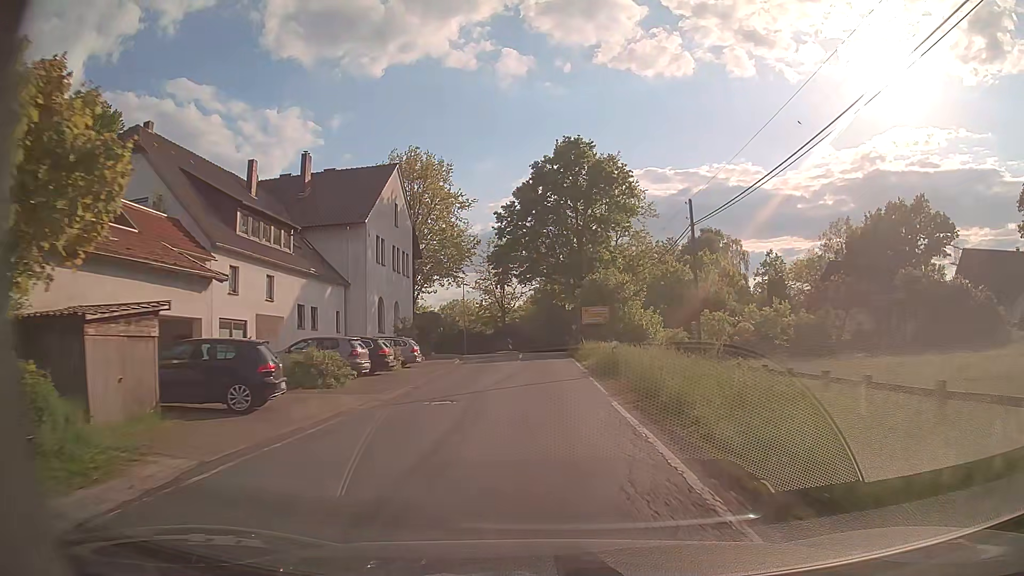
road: tertiary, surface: asphalt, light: Day
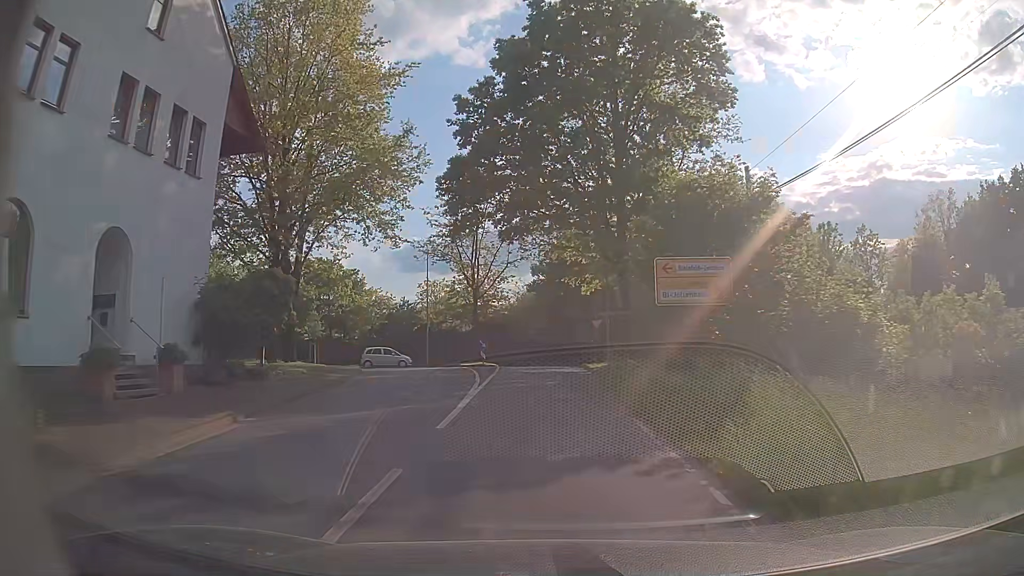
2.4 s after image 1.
(-0.2, +30.1) m; 0°
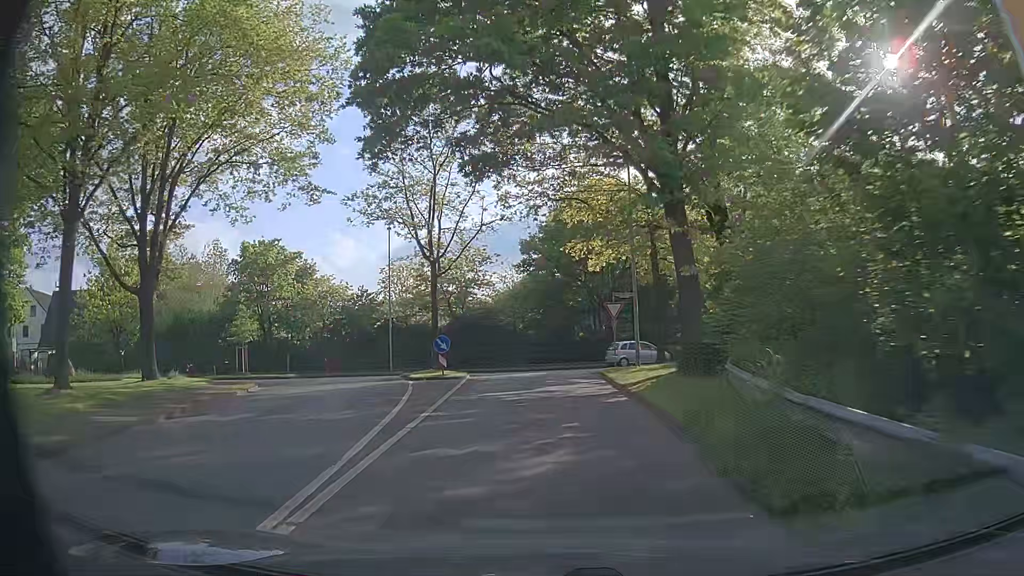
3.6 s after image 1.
(0.0, +13.1) m; 0°
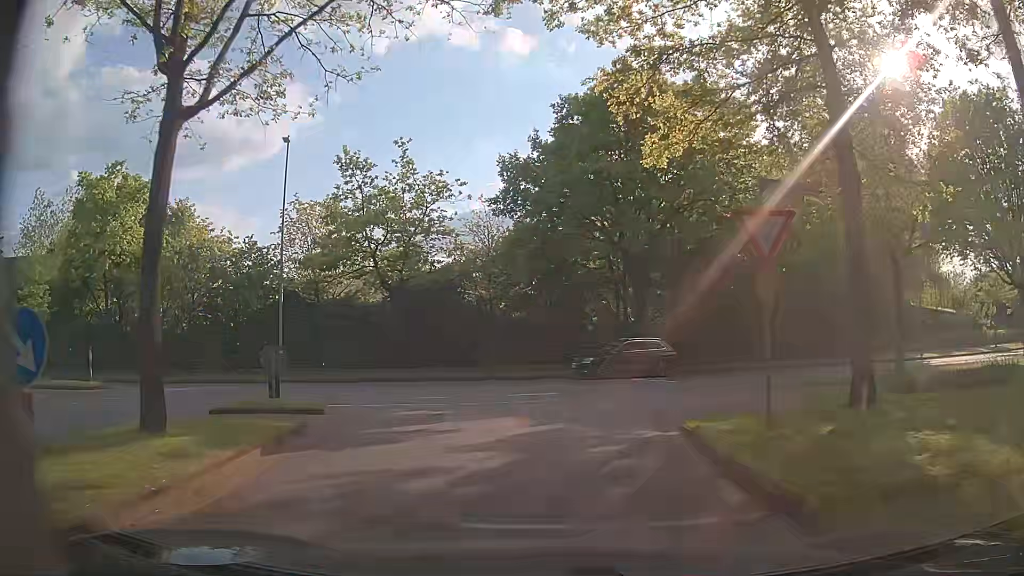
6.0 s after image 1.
(0.0, +19.8) m; -1°
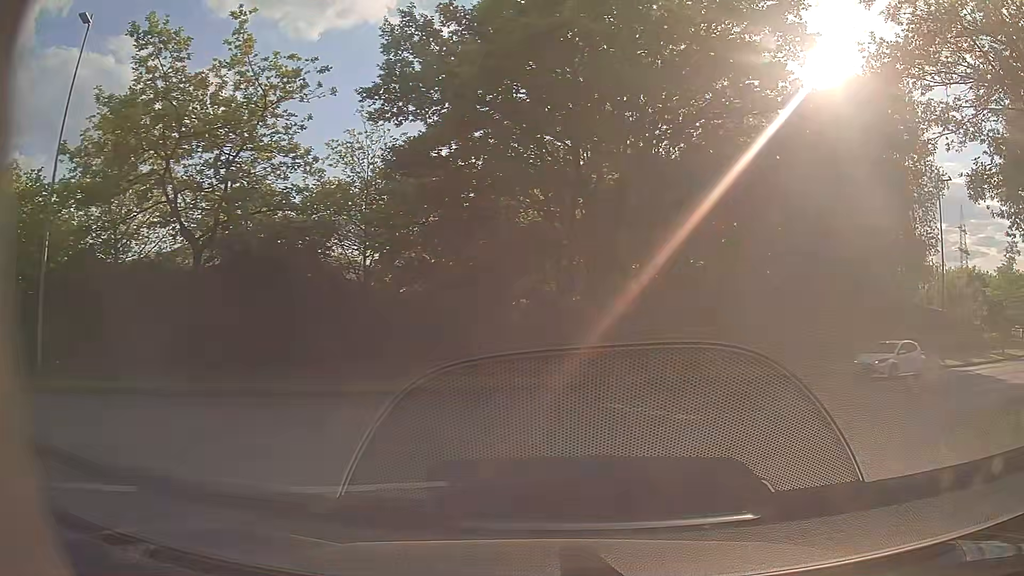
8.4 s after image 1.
(+0.2, +12.0) m; +6°
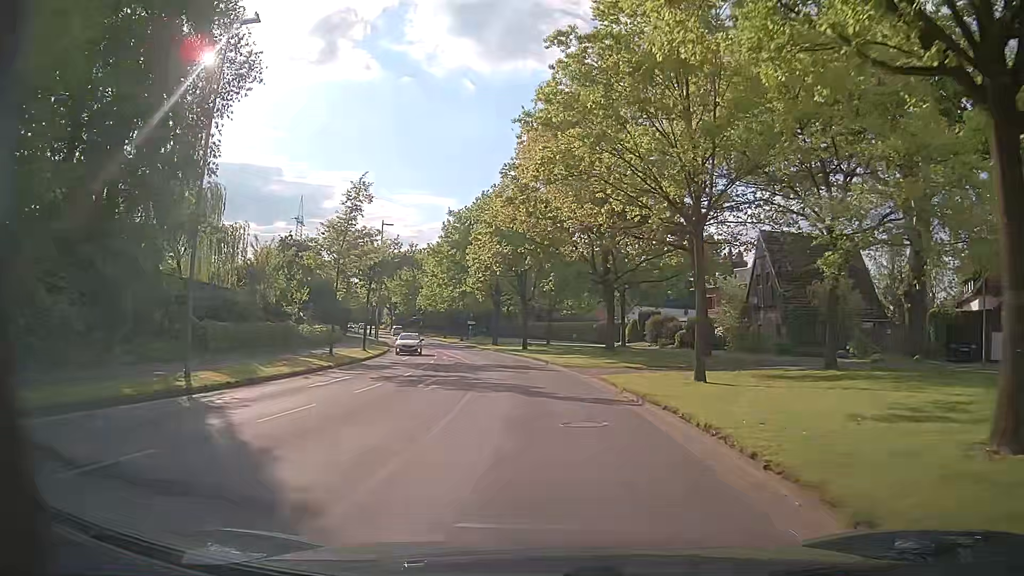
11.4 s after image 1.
(+12.3, +16.8) m; +59°
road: secondary
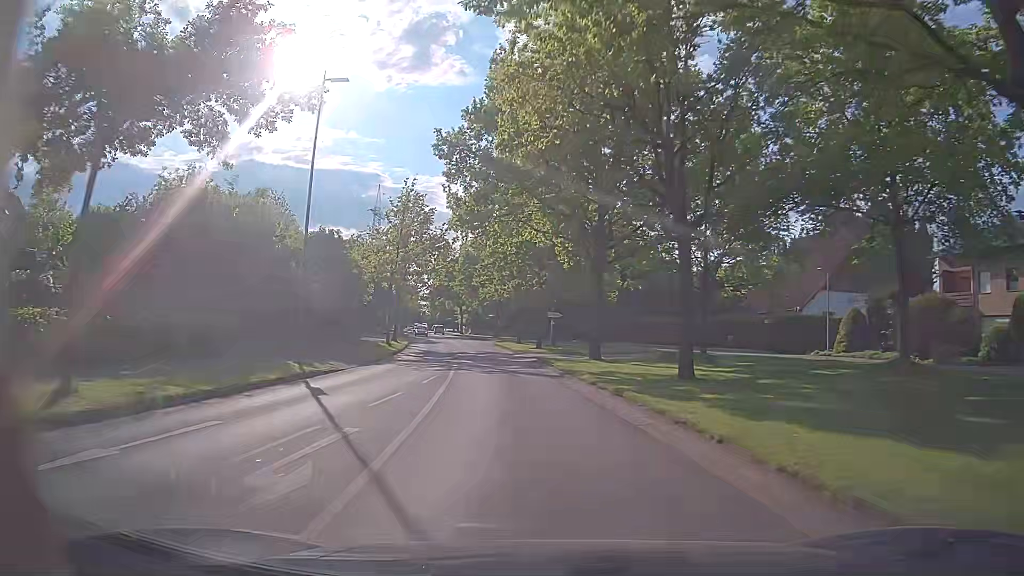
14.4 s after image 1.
(-2.1, +34.7) m; -9°
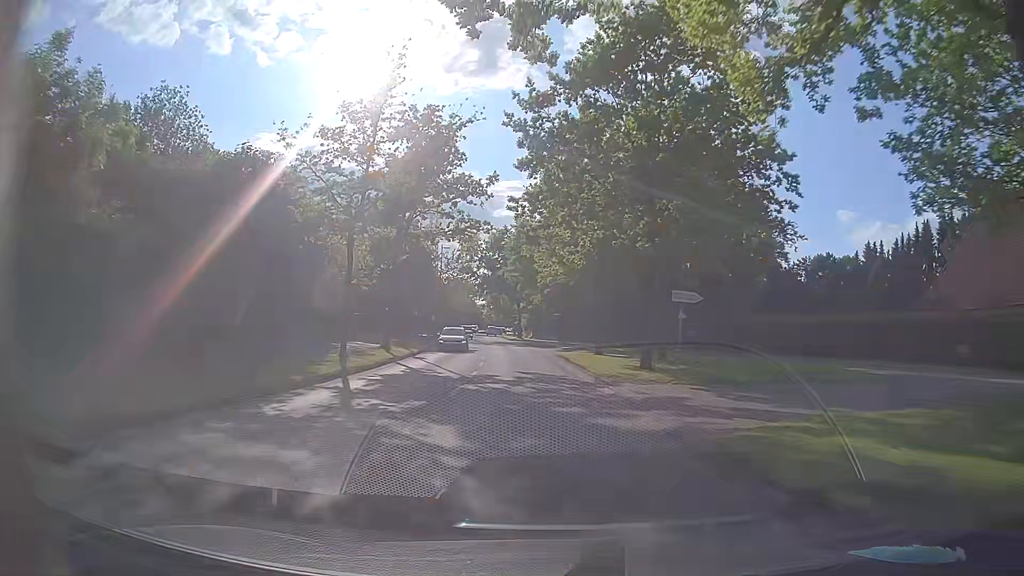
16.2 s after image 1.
(-1.3, +23.1) m; -6°
(0, +10) (-1, +20) (-1, +30) (-2, +40) (-3, +50) (-4, +60) (-5, +70) (-6, +80) (-7, +90) (-8, +100) m
